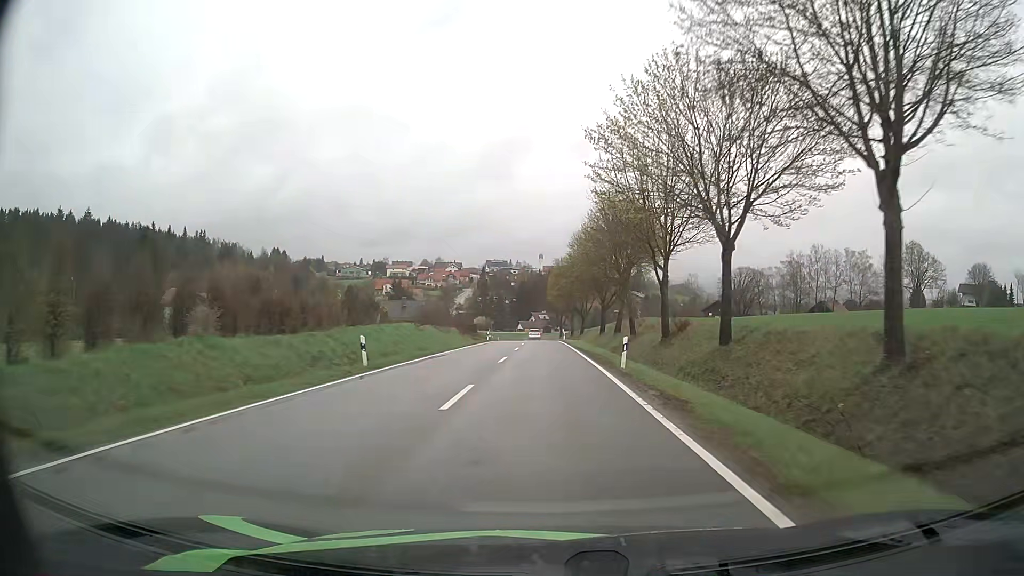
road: tertiary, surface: asphalt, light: Day
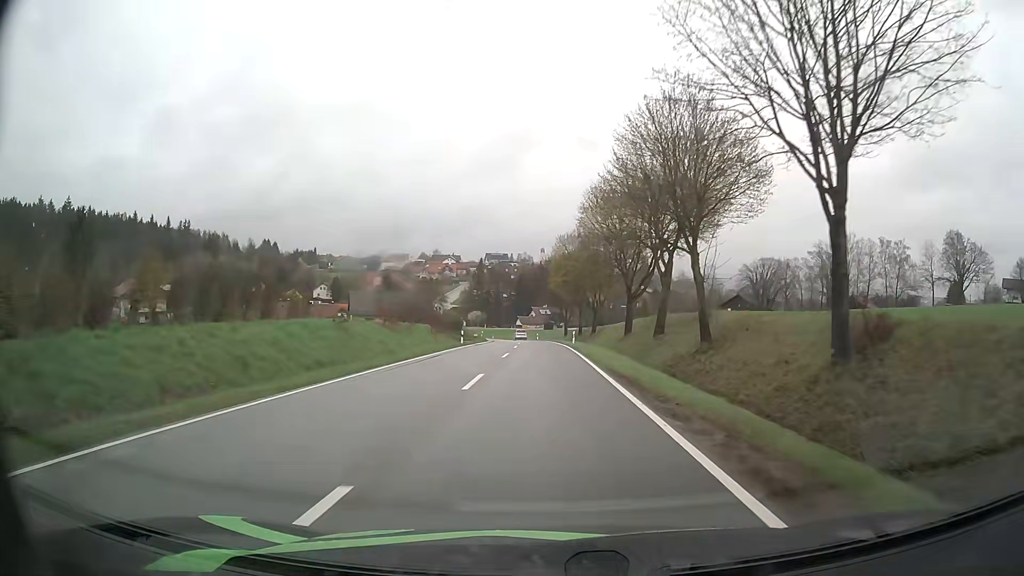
(0.0, +21.7) m; 0°
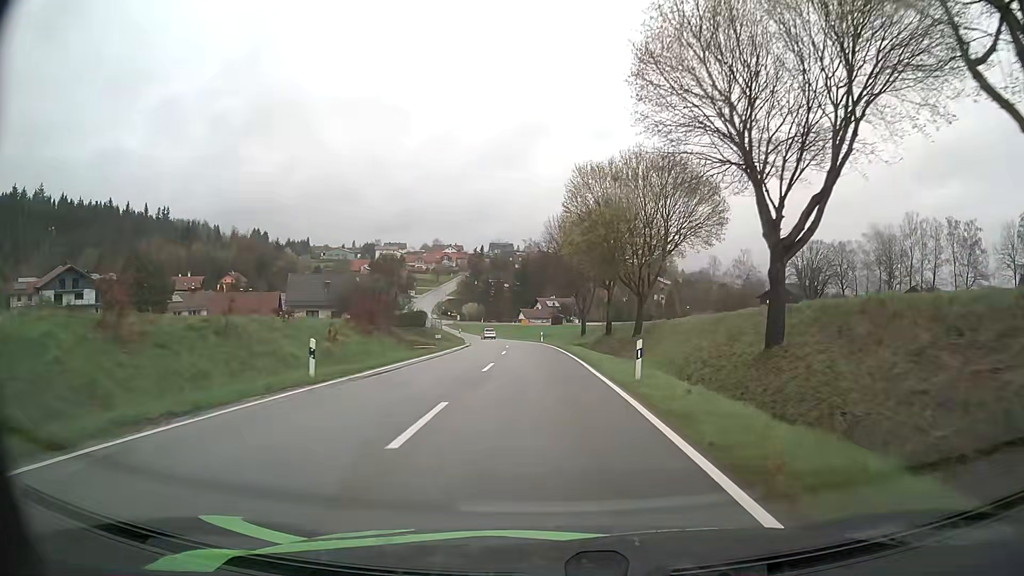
(-0.1, +31.3) m; -1°
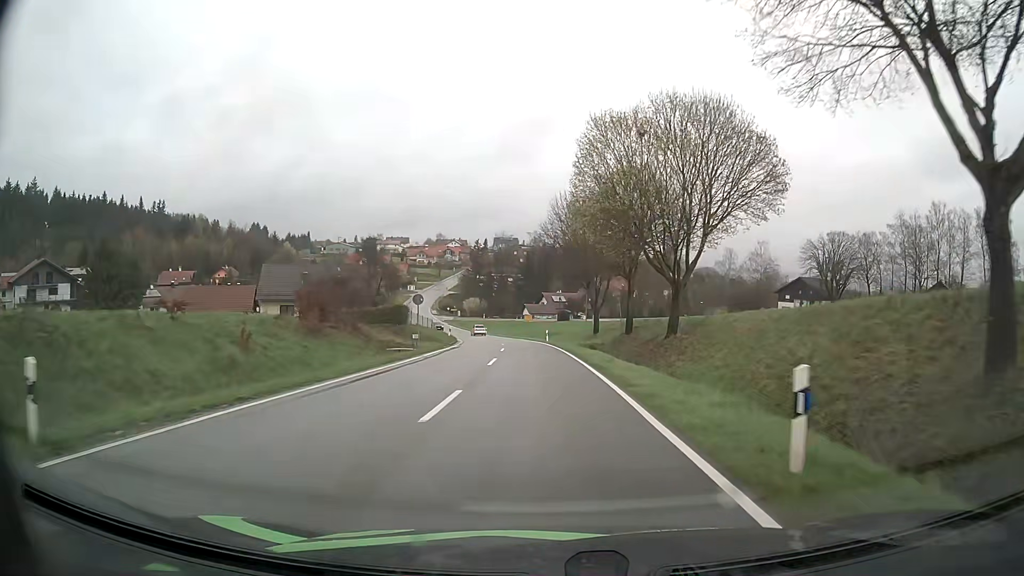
(0.0, +10.1) m; 0°
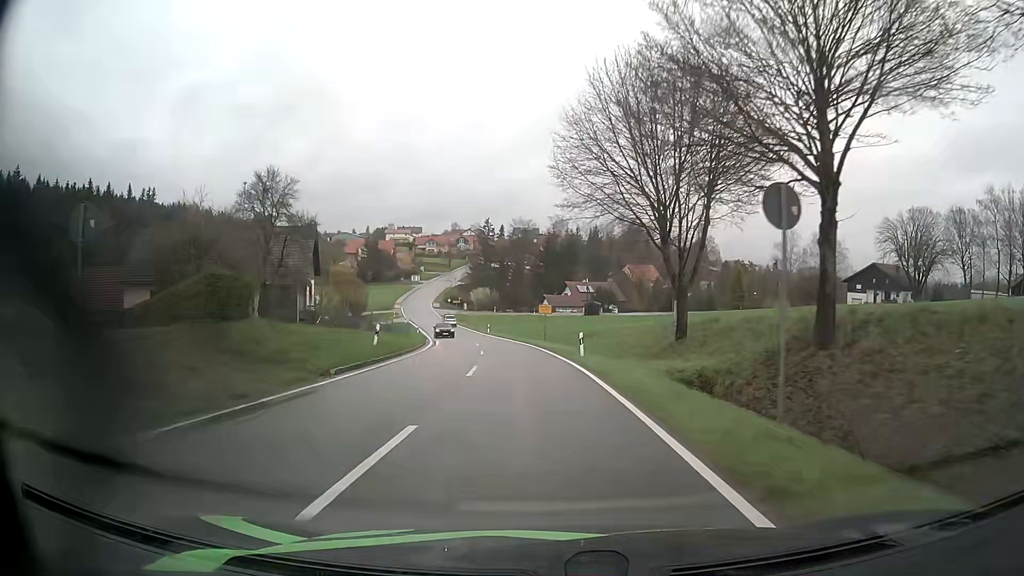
(-0.5, +29.1) m; -2°
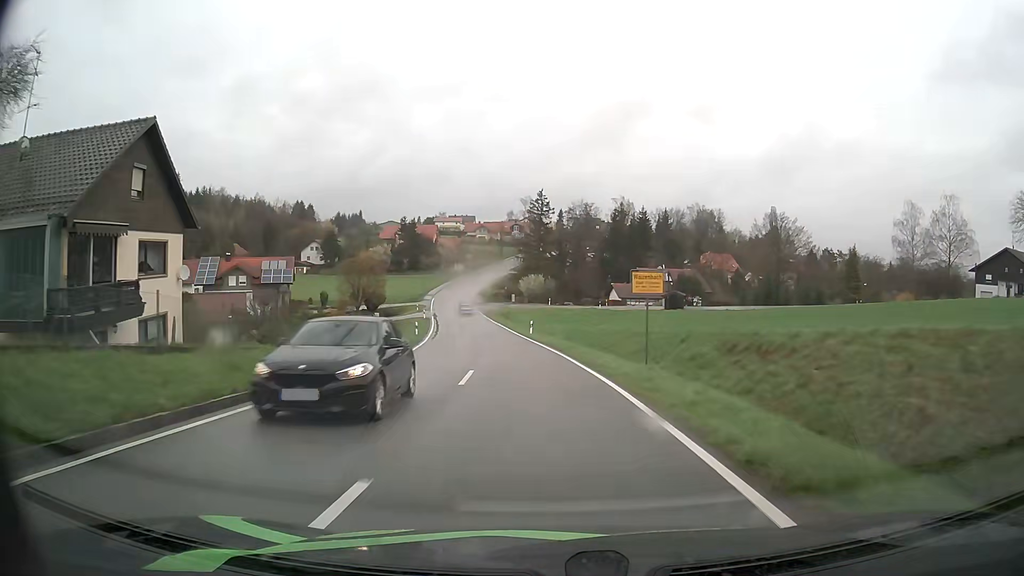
(-1.2, +28.2) m; -5°
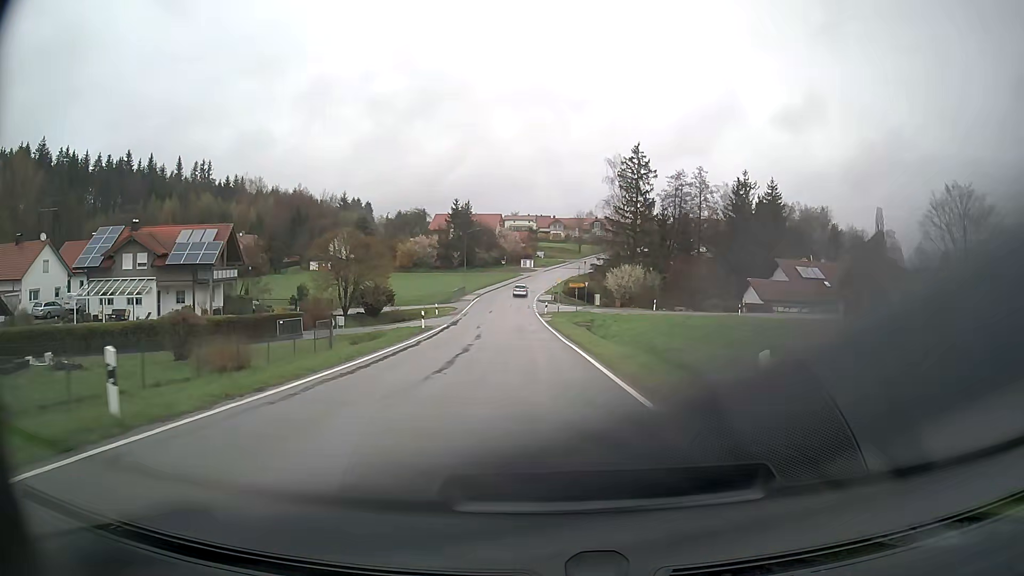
(-2.5, +38.4) m; -7°
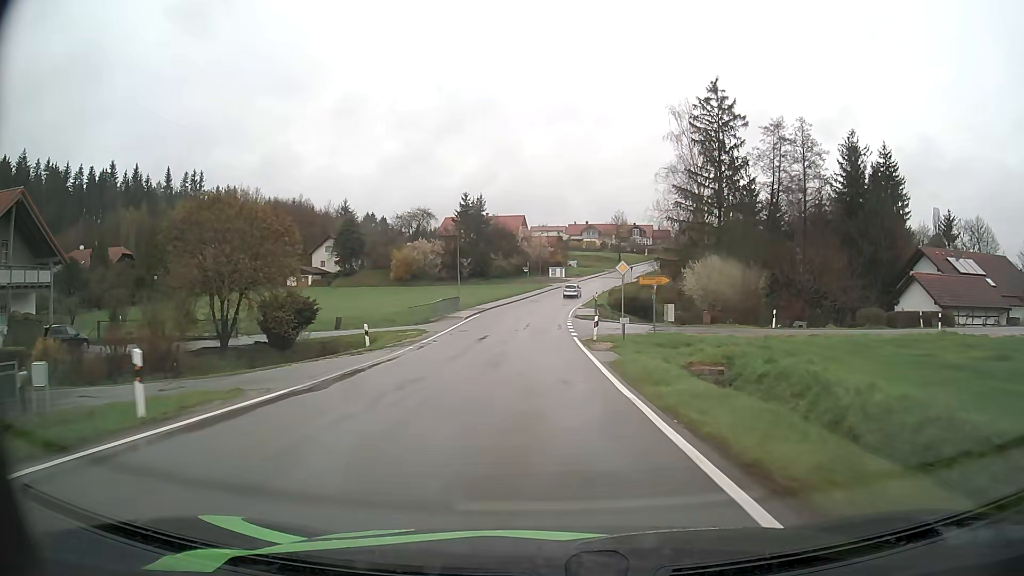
(-0.8, +29.1) m; -3°
(0, +10) (0, +20) (0, +30) (-1, +40) (0, +50) (0, +60) (+1, +70) (+2, +80) (+4, +90) (+7, +99) m
